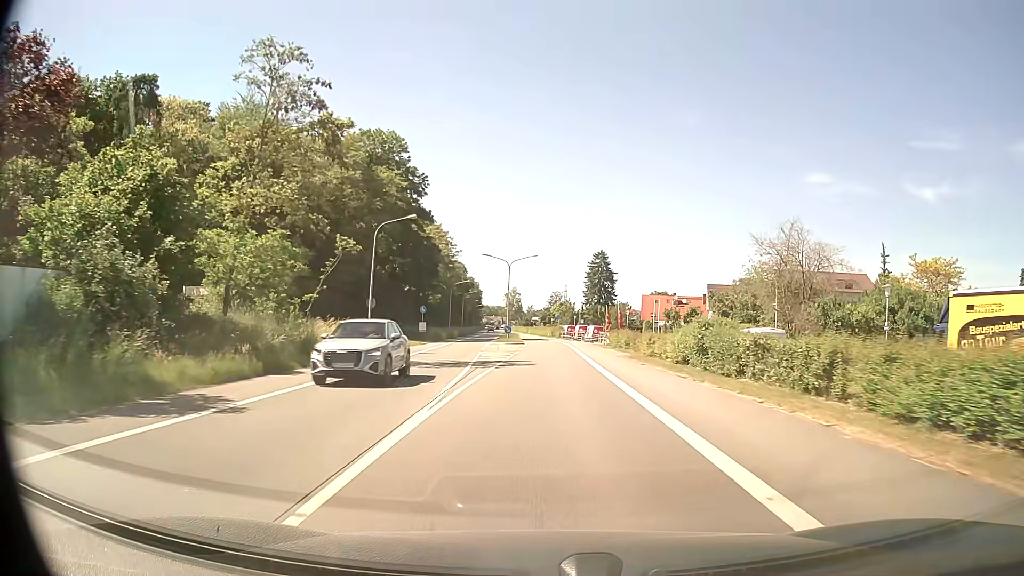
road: primary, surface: asphalt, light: Day
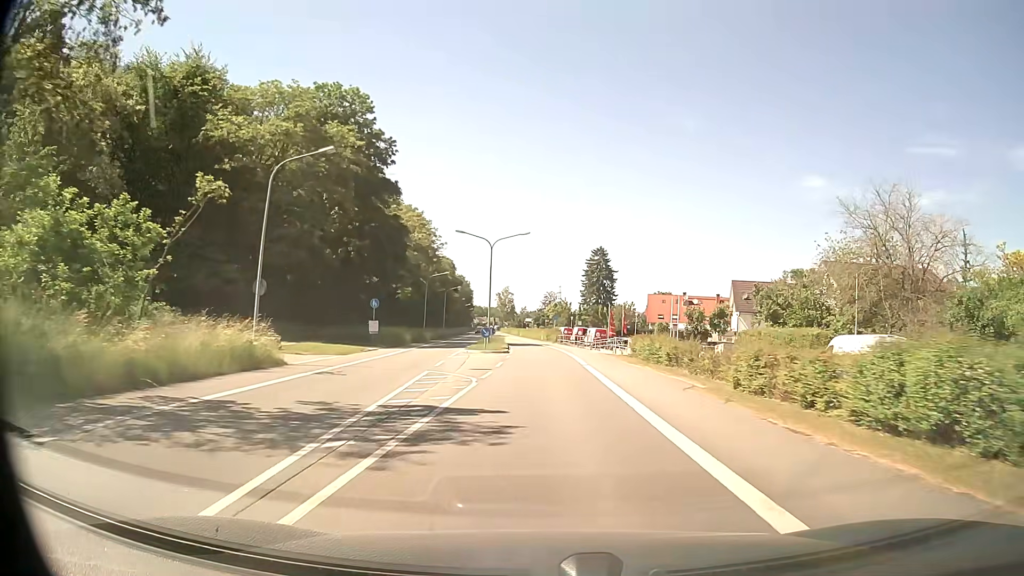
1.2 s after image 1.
(+0.1, +15.2) m; 0°
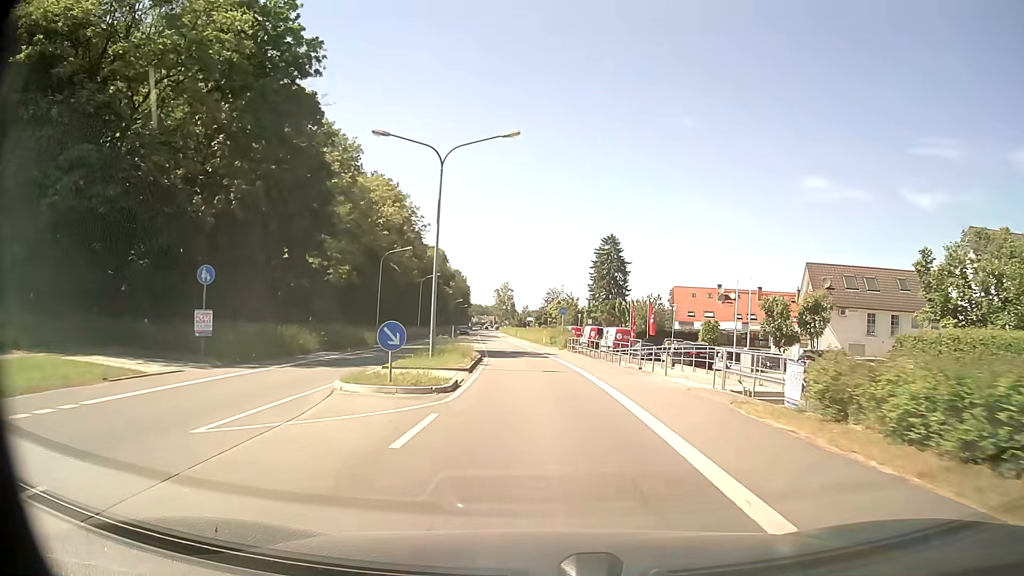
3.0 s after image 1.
(+0.1, +22.9) m; 0°
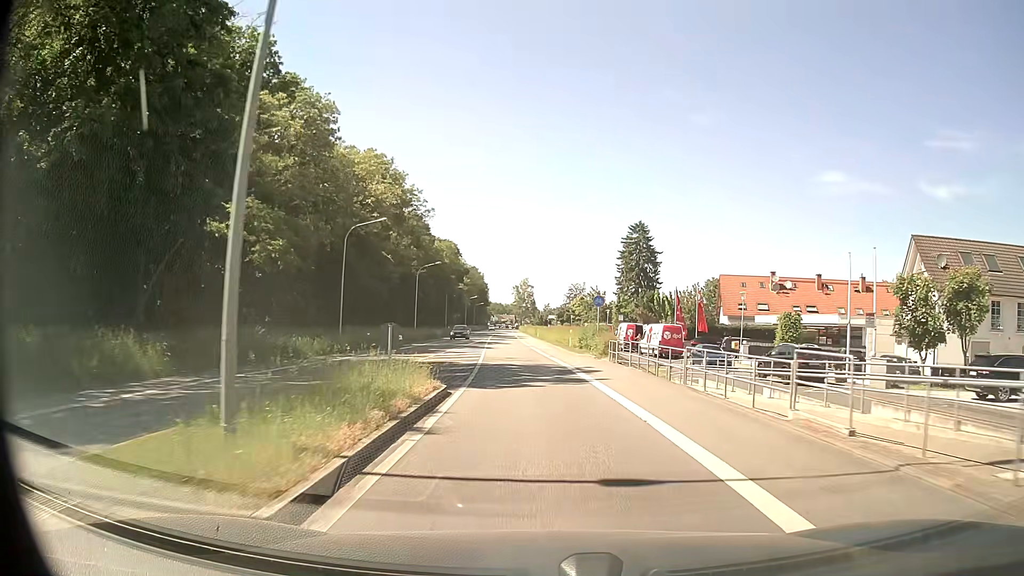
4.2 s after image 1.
(-0.2, +15.2) m; -2°
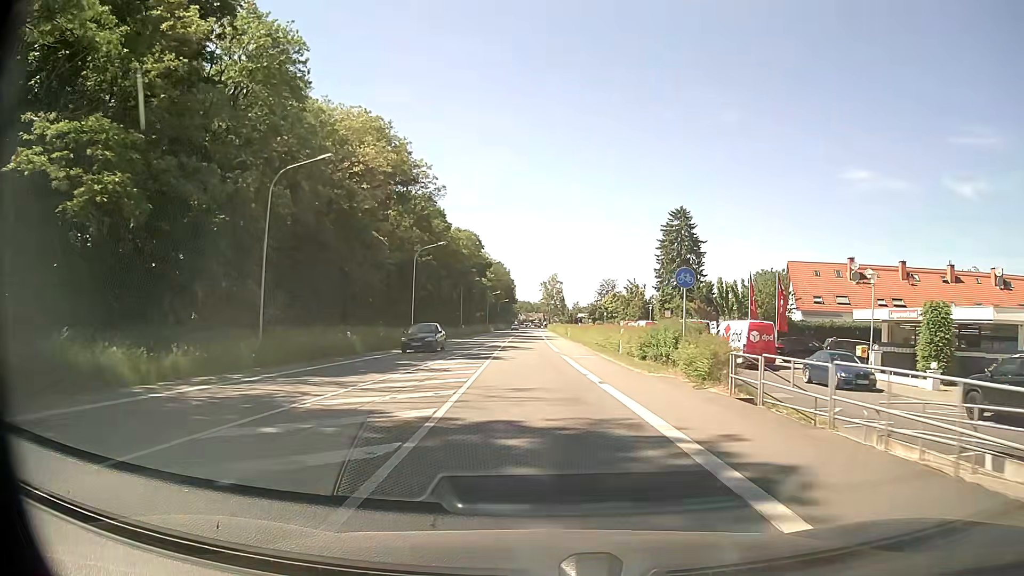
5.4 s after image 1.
(-0.3, +15.2) m; -2°
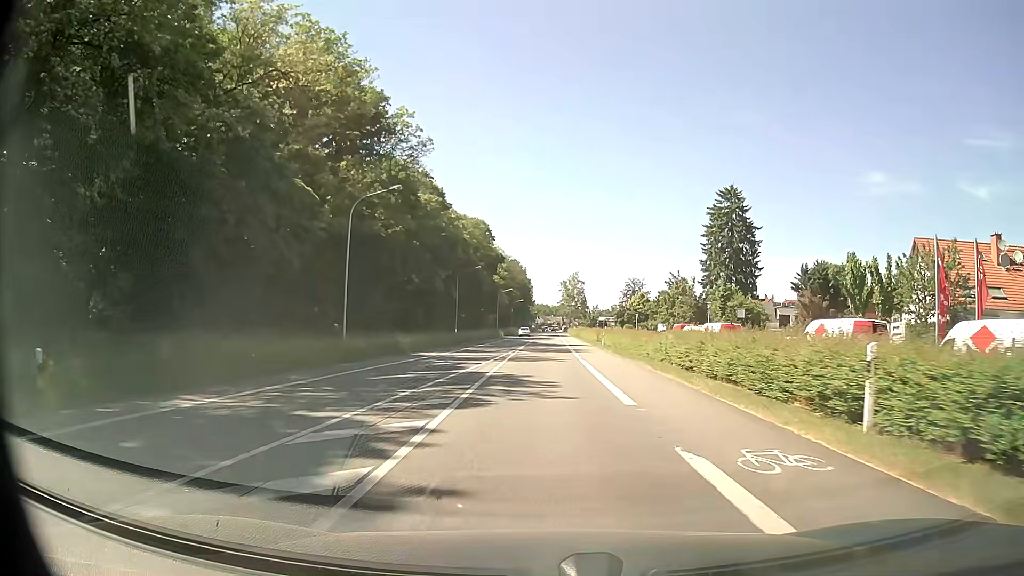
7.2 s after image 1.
(-0.4, +22.8) m; -1°
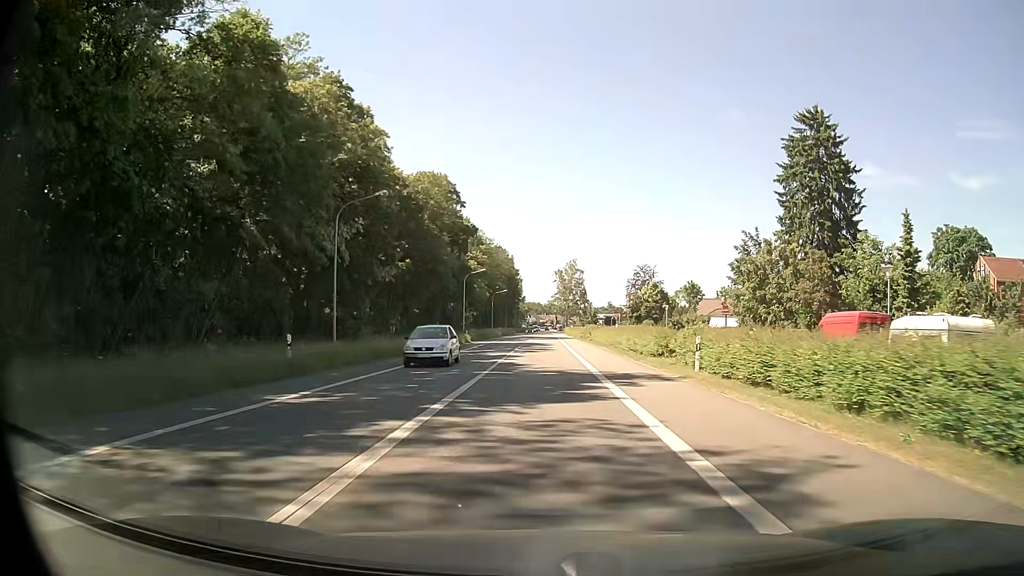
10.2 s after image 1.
(+0.2, +38.0) m; 0°
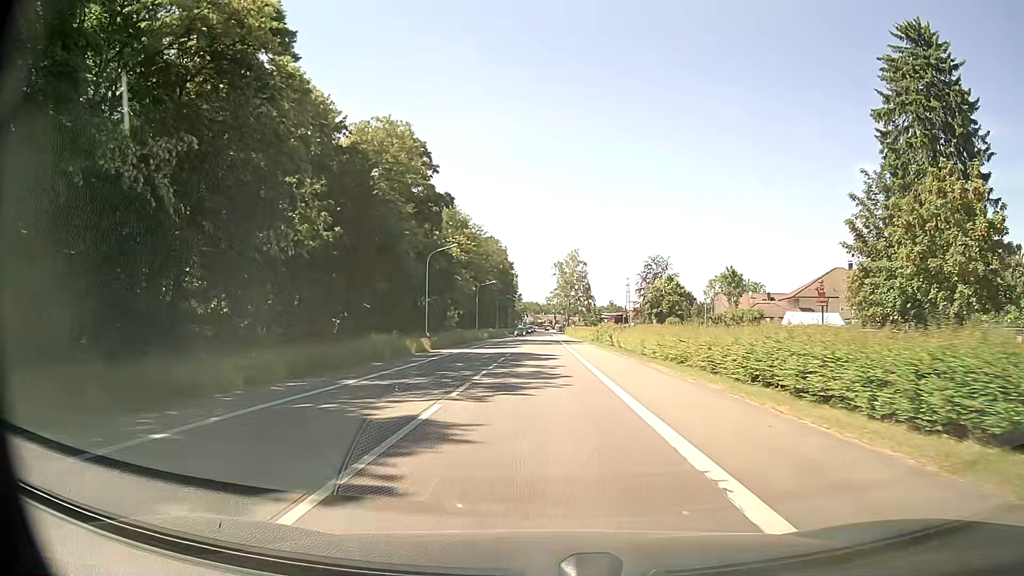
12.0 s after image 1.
(+0.1, +22.8) m; 0°
(0, +10) (0, +20) (0, +30) (0, +40) (0, +50) (0, +60) (0, +70) (0, +80) (0, +90) (0, +100) m
